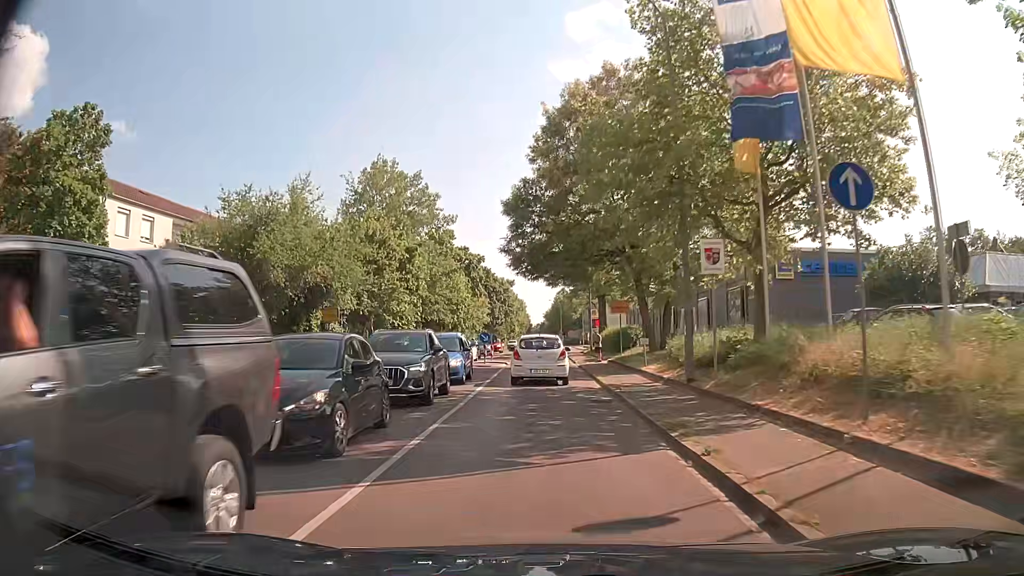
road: tertiary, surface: asphalt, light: Day
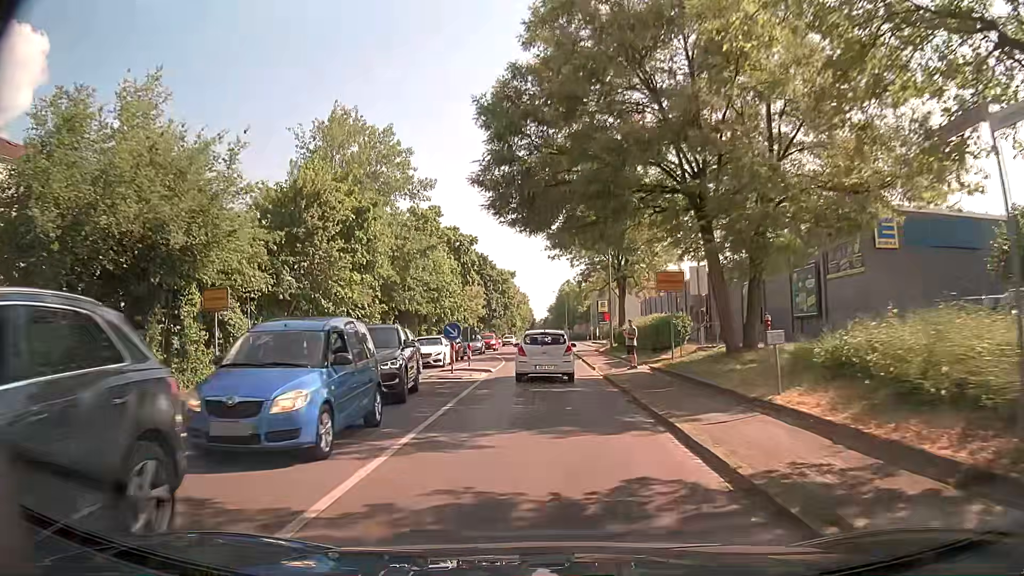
(-0.1, +13.1) m; 0°
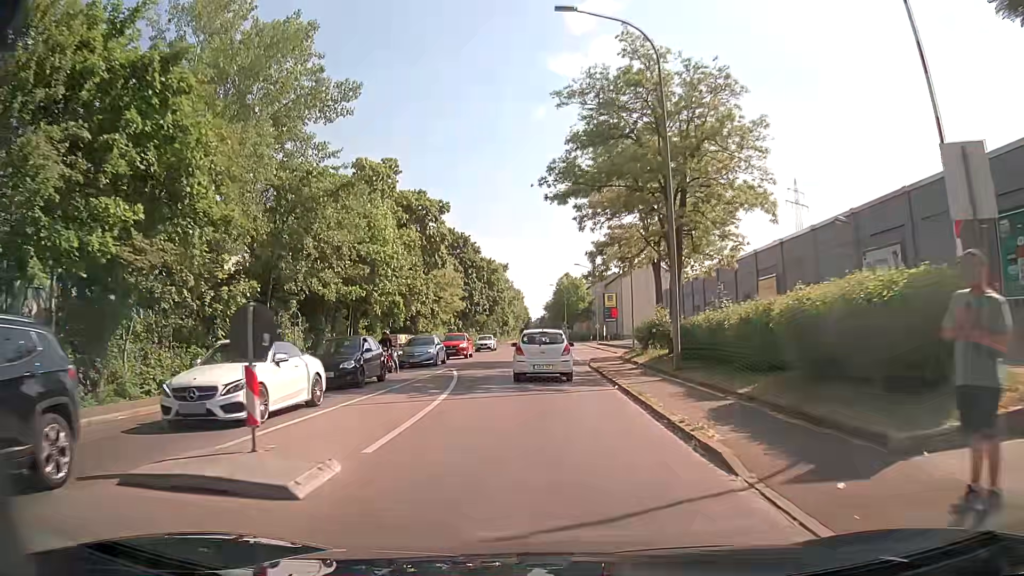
(-0.2, +19.5) m; -1°
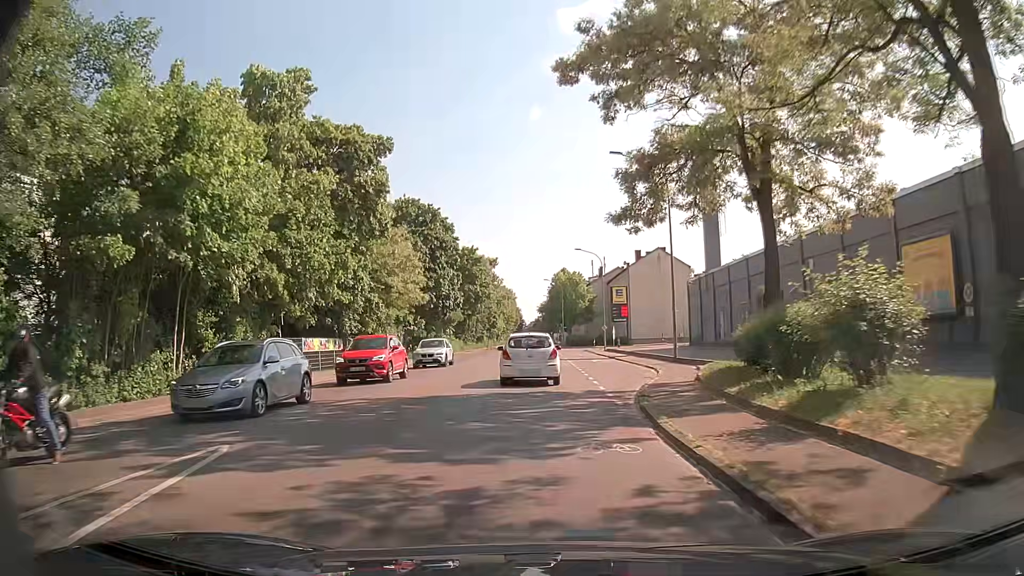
(+0.3, +19.5) m; +1°
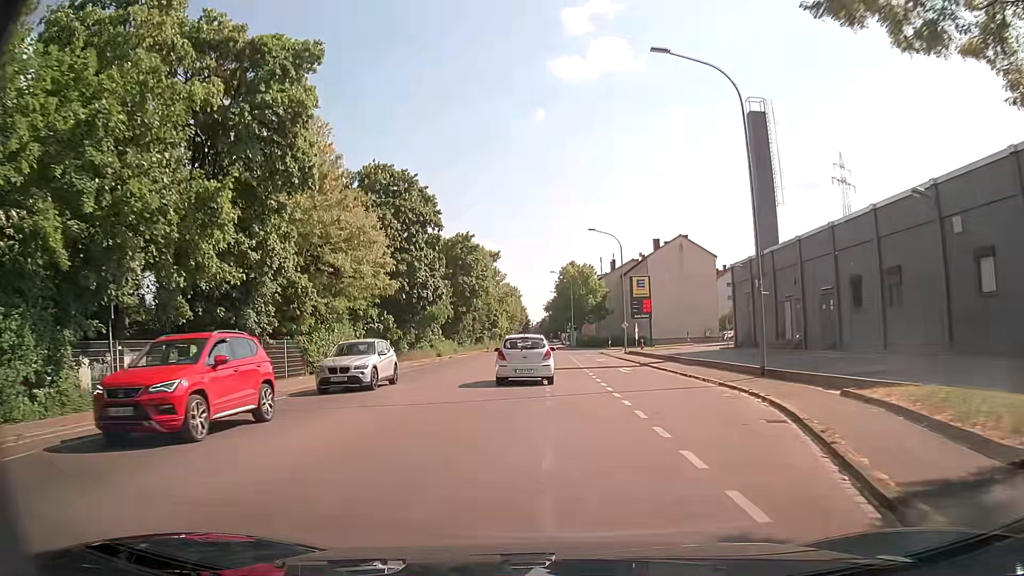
(-0.1, +13.2) m; -1°
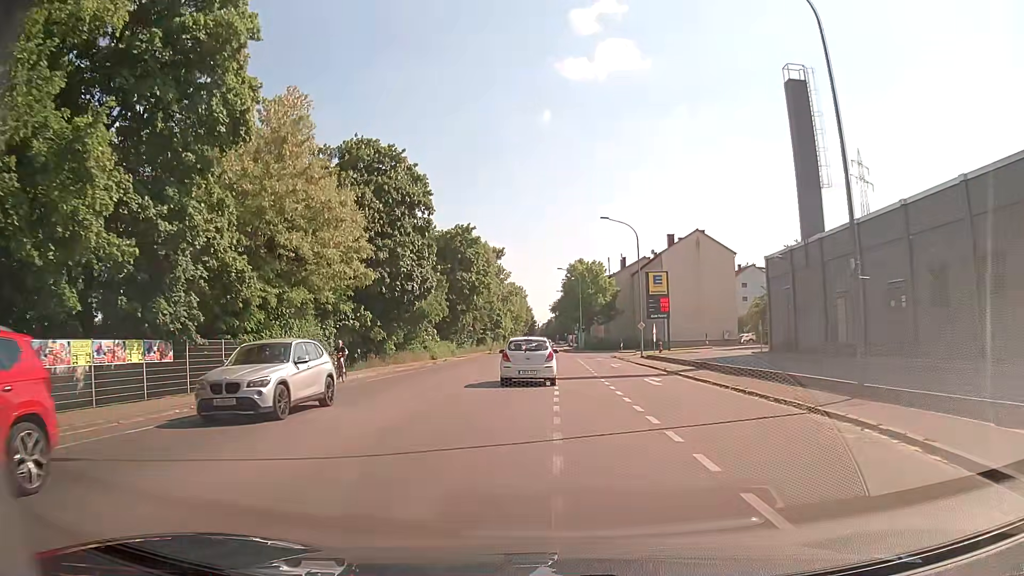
(0.0, +6.6) m; 0°
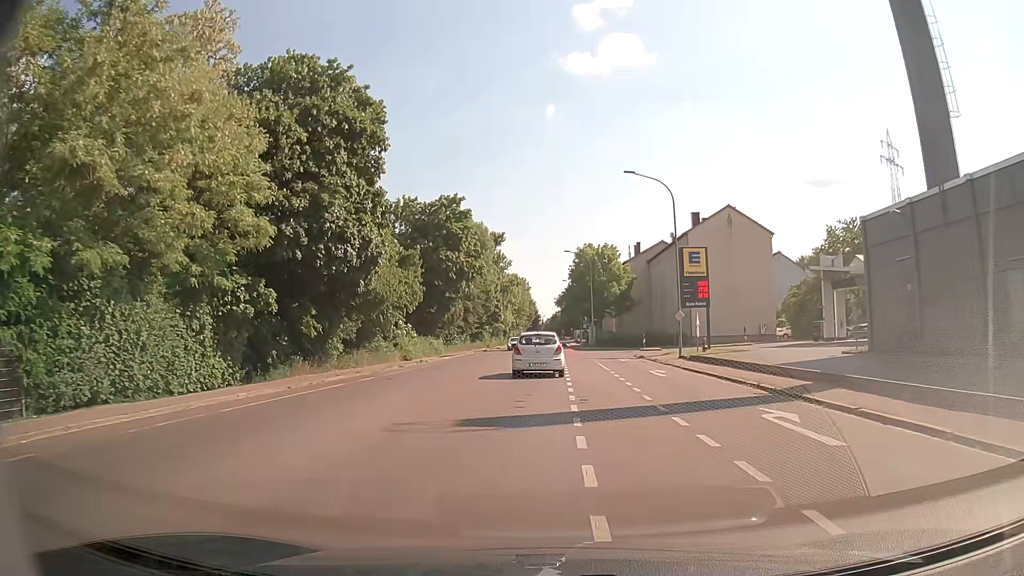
(-0.1, +13.4) m; 0°
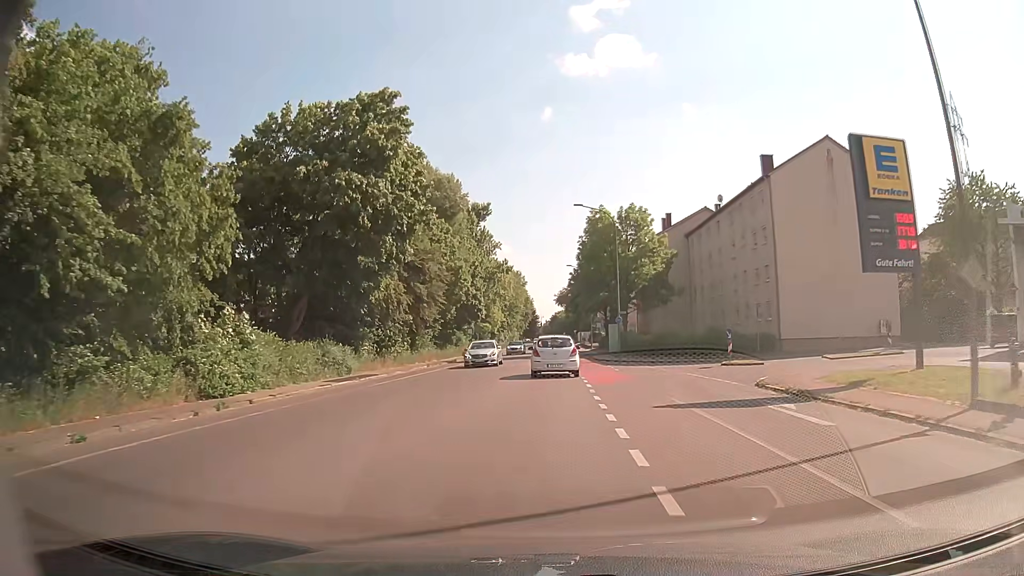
(-0.2, +28.1) m; 0°
(0, +10) (0, +20) (0, +30) (+1, +40) (+1, +50) (+1, +60) (+1, +70) (+1, +80) (+1, +90) (+1, +100) m
